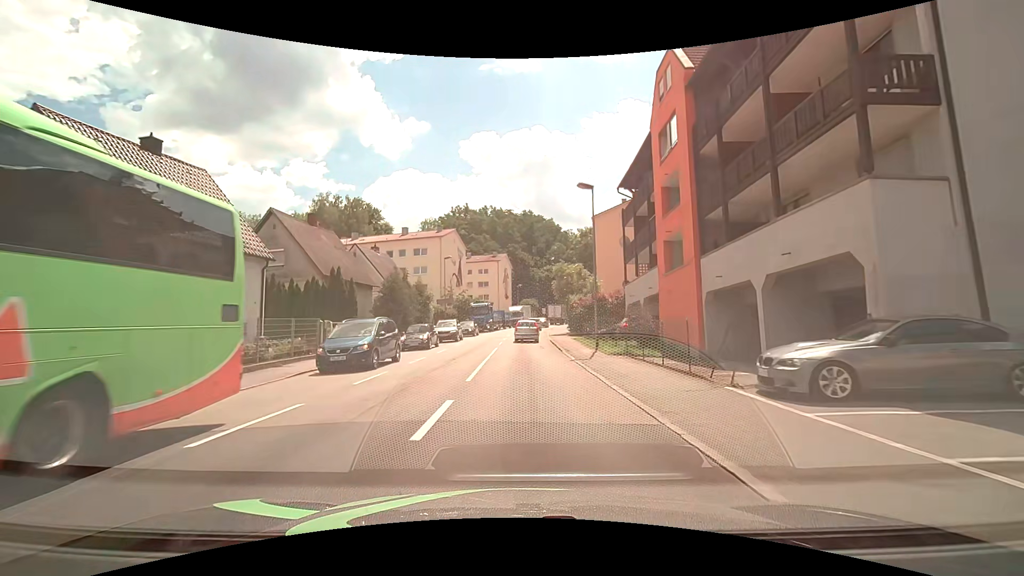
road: tertiary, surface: asphalt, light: Day
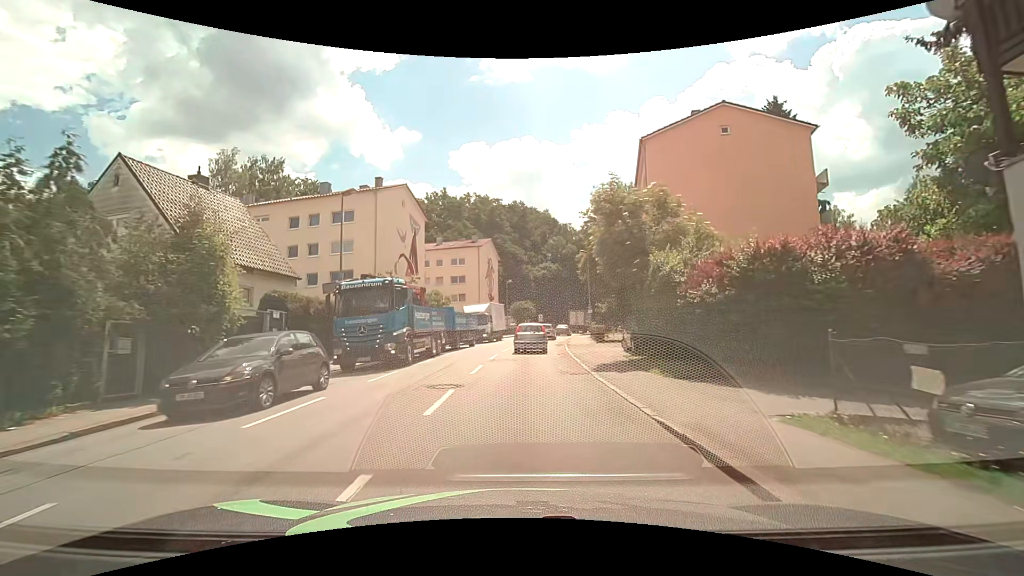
(+0.1, +28.6) m; +1°
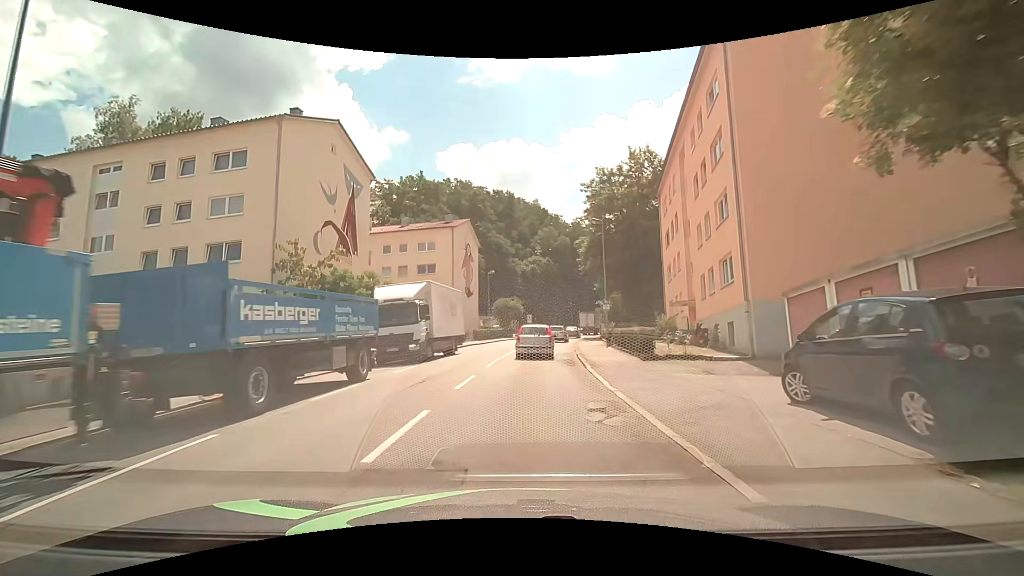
(+0.2, +15.0) m; 0°
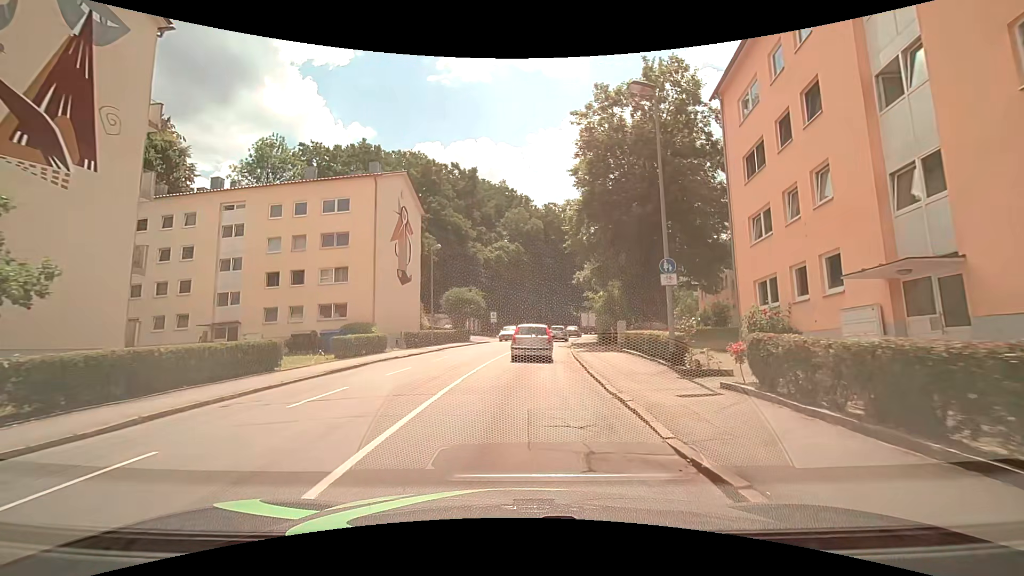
(+1.0, +18.9) m; +5°
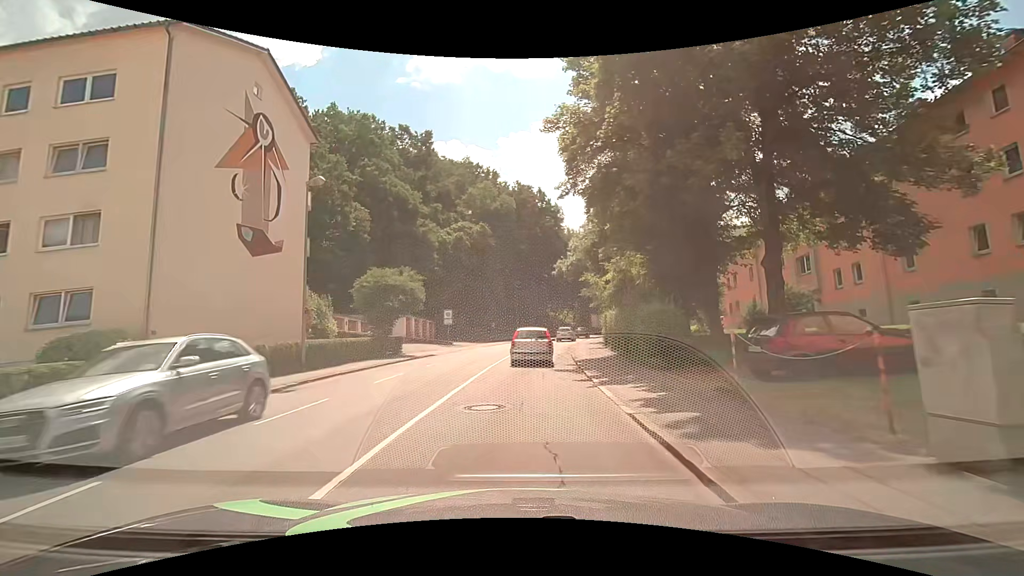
(+0.5, +19.1) m; +2°
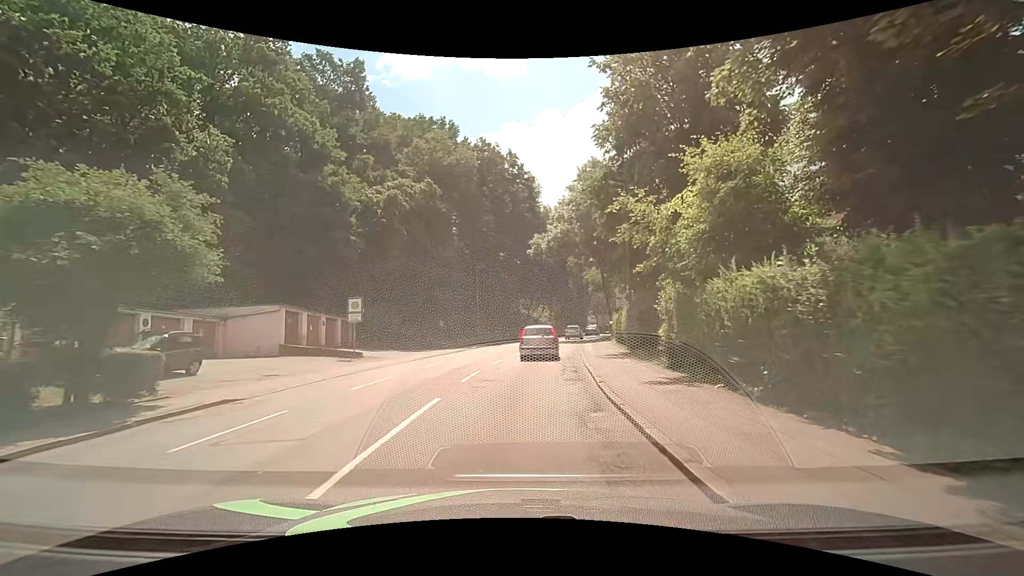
(+1.0, +19.8) m; +3°
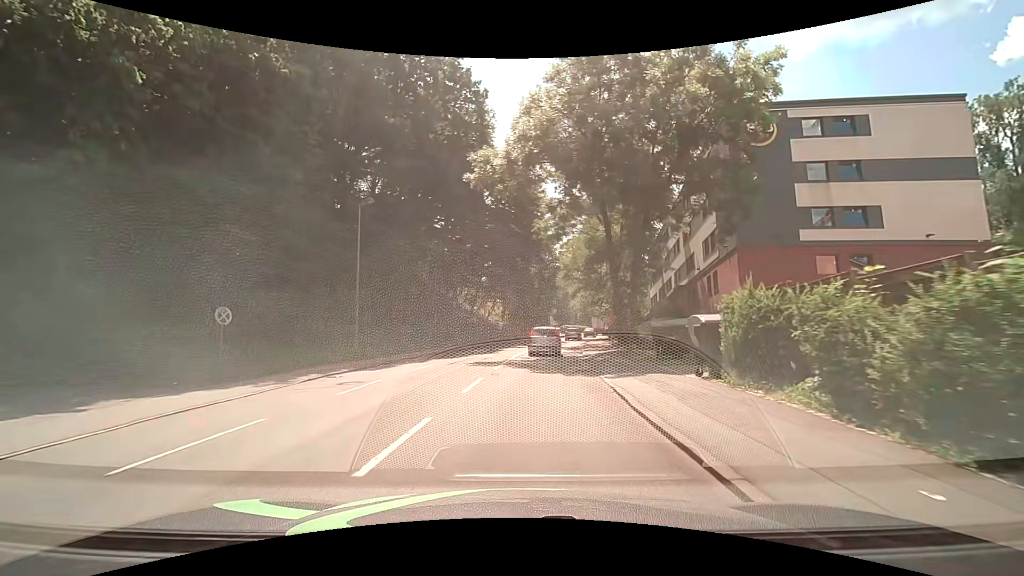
(+1.8, +26.0) m; +7°
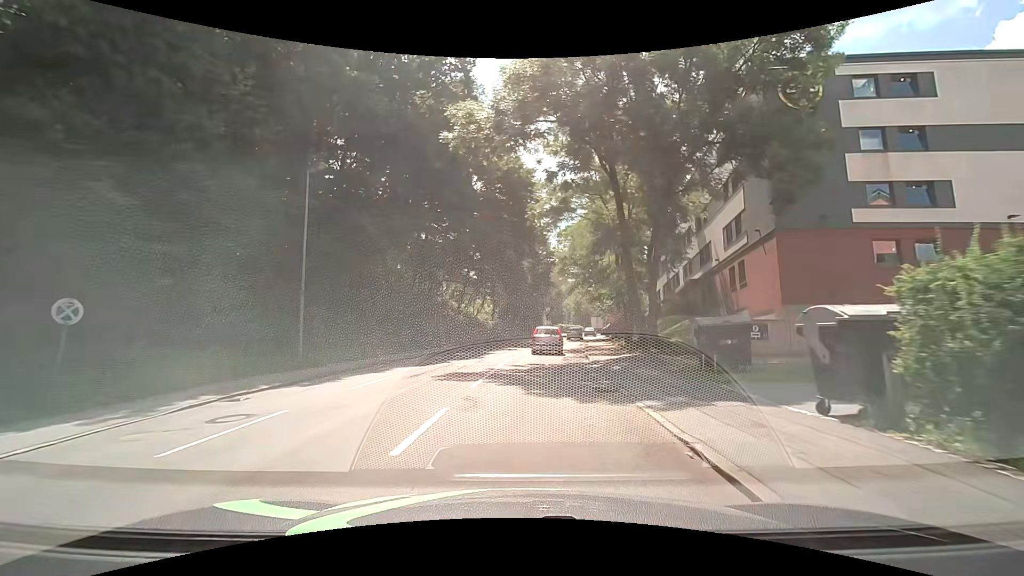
(0.0, +5.4) m; 0°
(0, +10) (+1, +20) (+2, +30) (+3, +40) (+5, +50) (+7, +60) (+9, +69) (+11, +79) (+13, +89) (+16, +98) m
